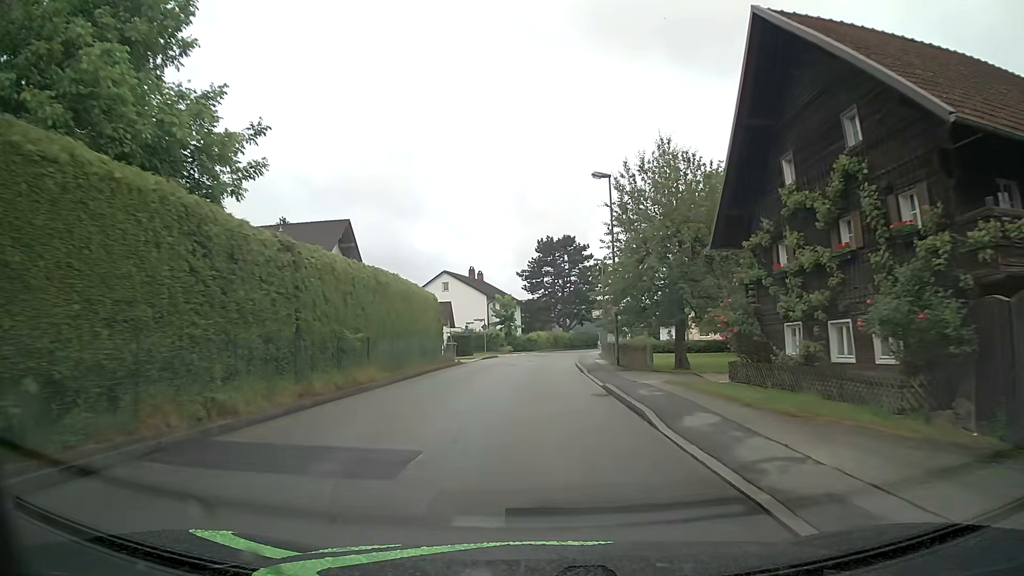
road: unclassified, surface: asphalt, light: Day
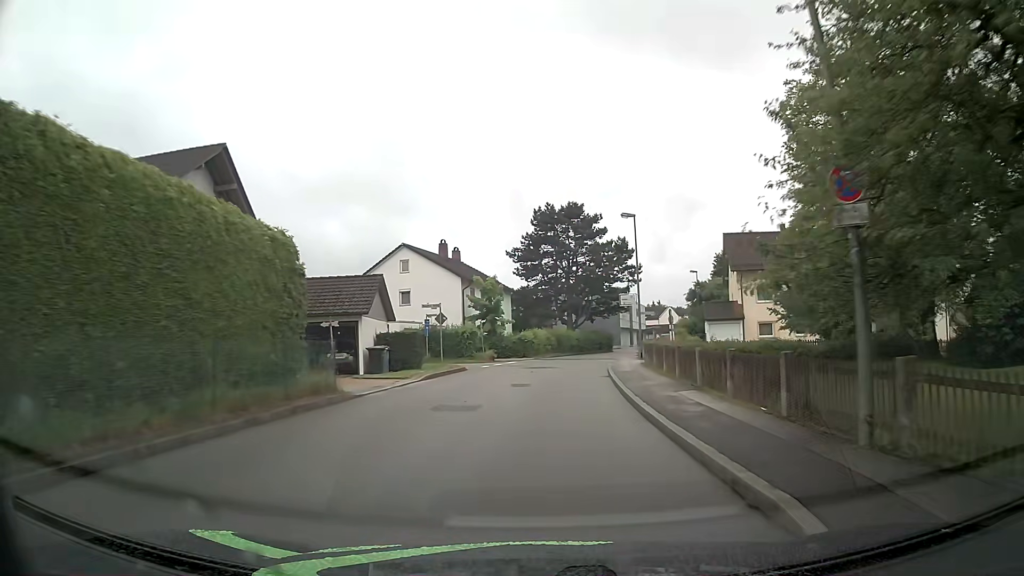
(-0.1, +21.9) m; 0°
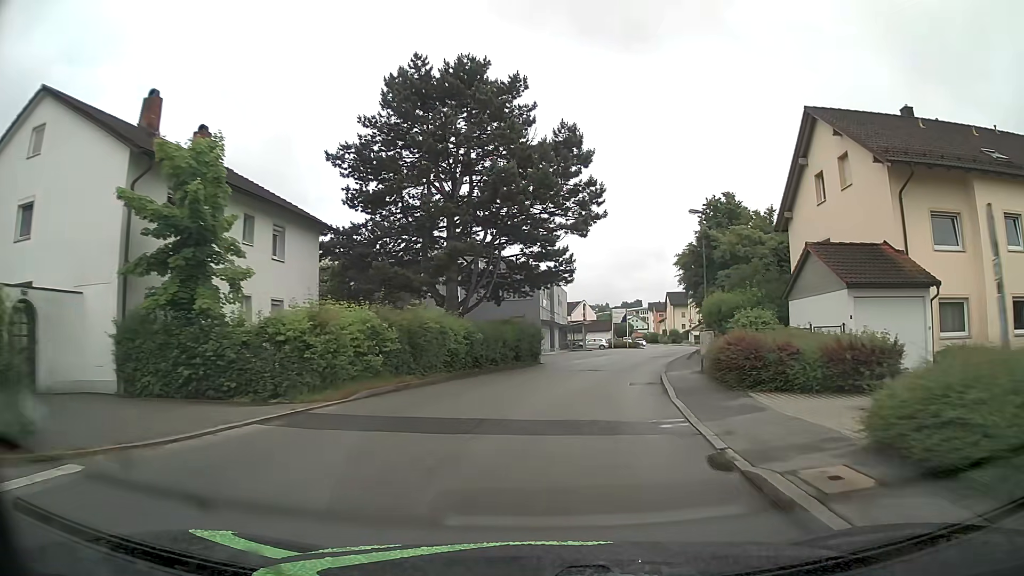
(+2.2, +35.8) m; +10°
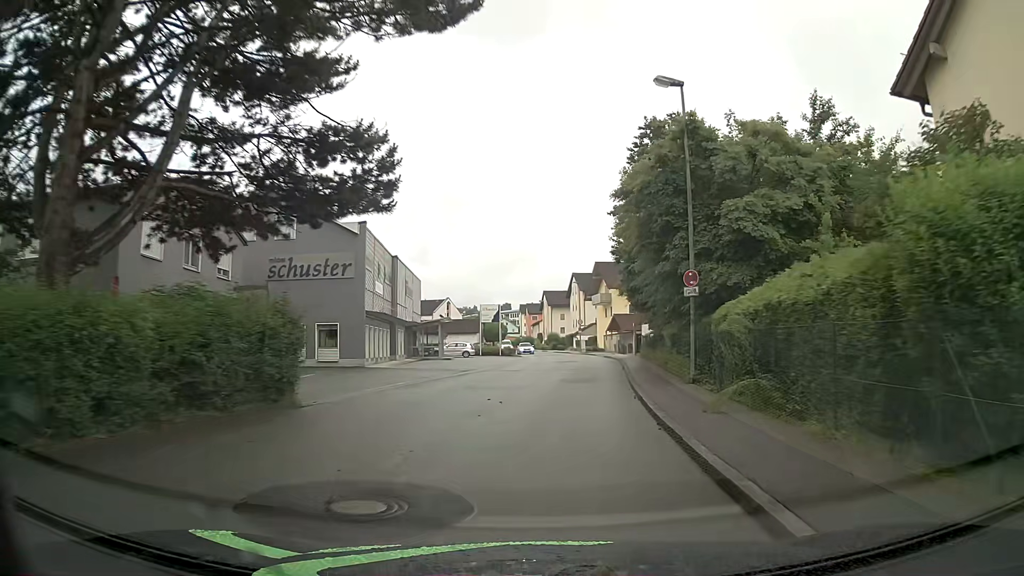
(+1.9, +21.0) m; +11°
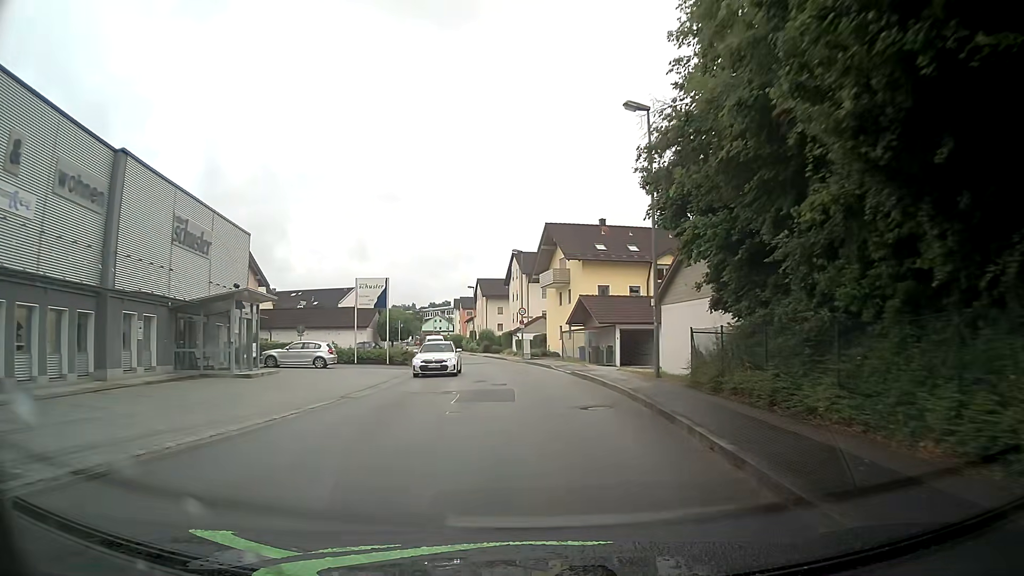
(+1.6, +27.8) m; +5°
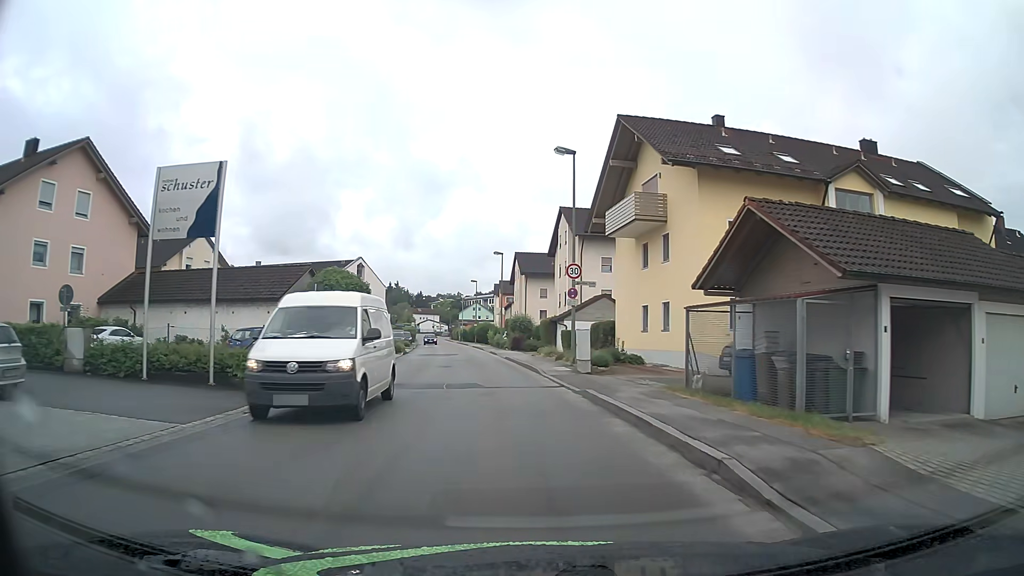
(-0.6, +26.2) m; -4°
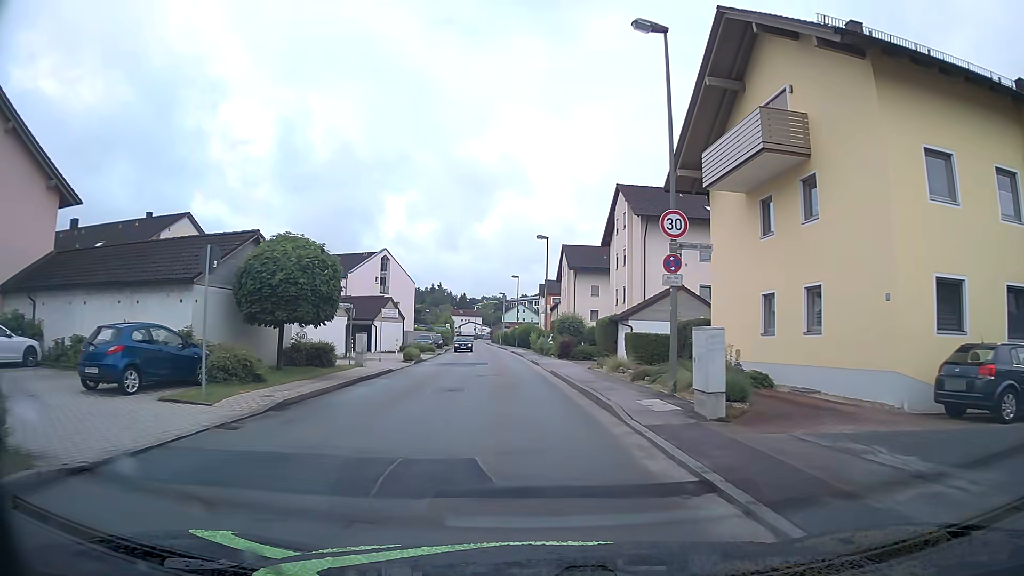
(-0.4, +11.0) m; -4°
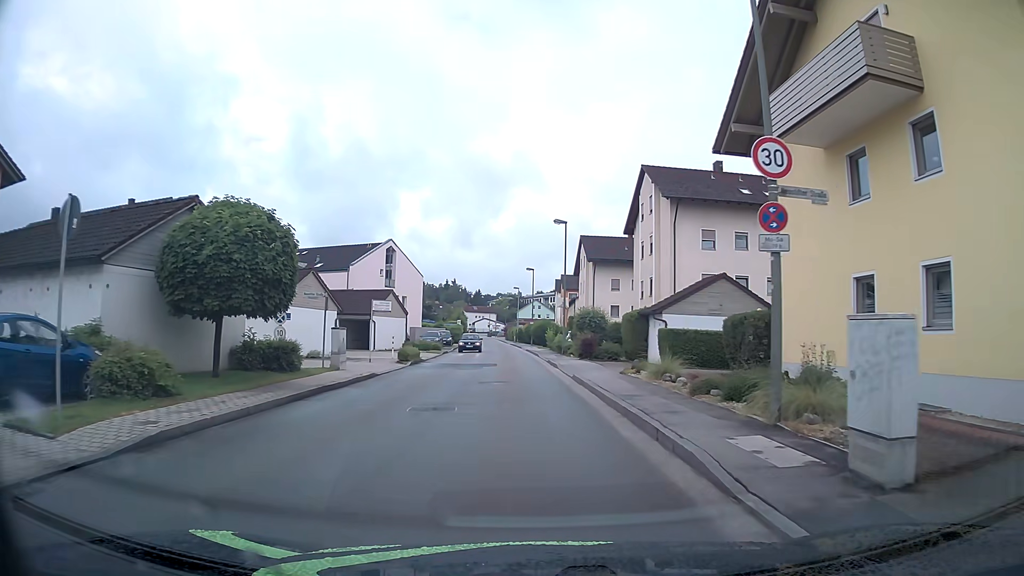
(0.0, +5.1) m; -1°
(0, +10) (-1, +20) (-1, +30) (-2, +40) (-2, +50) (-3, +60) (-4, +70) (-4, +80) (-5, +90) (-6, +100) m
